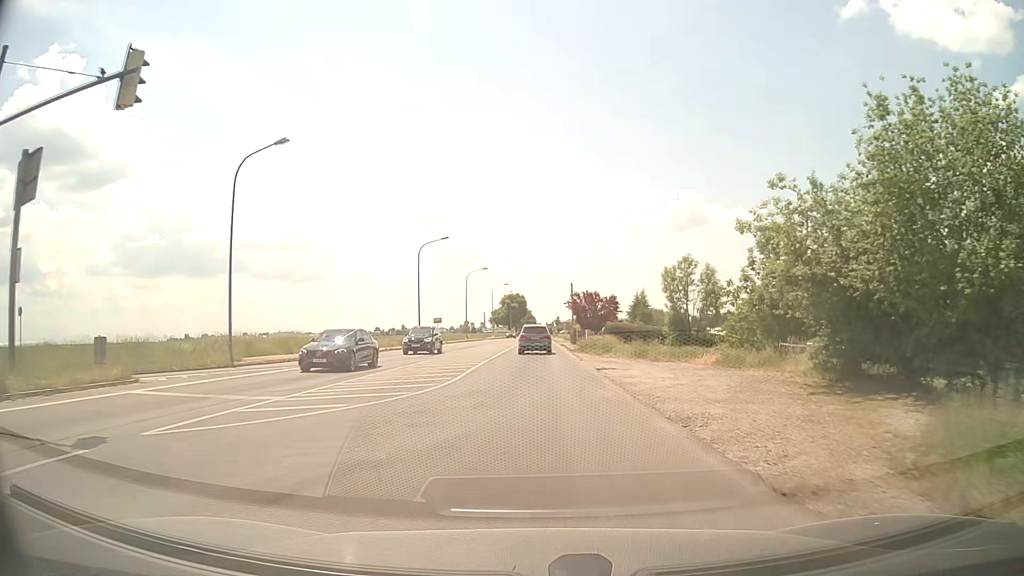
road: secondary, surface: asphalt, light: Day
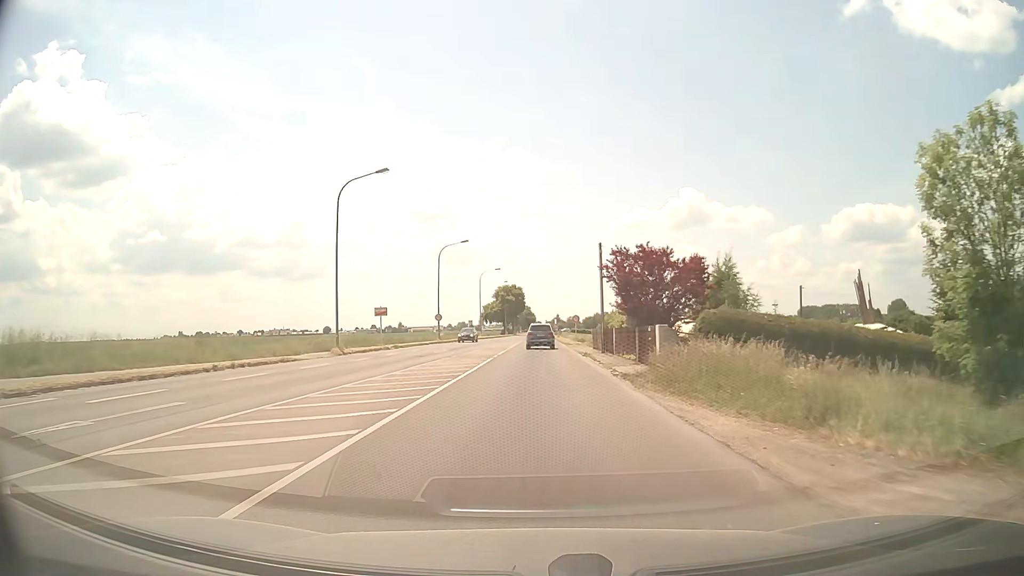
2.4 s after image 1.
(-0.1, +28.5) m; 0°
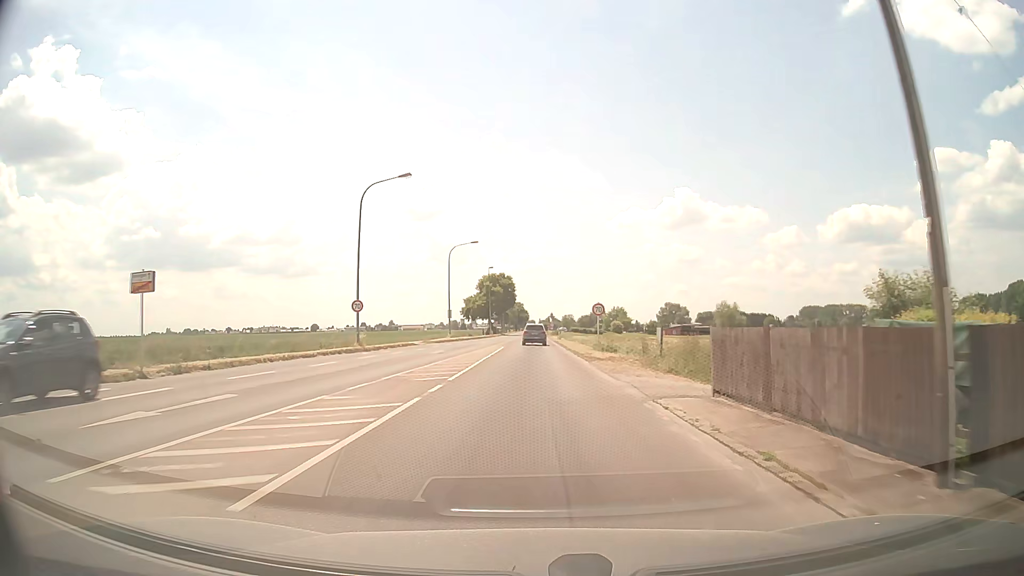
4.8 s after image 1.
(+0.1, +30.8) m; +1°
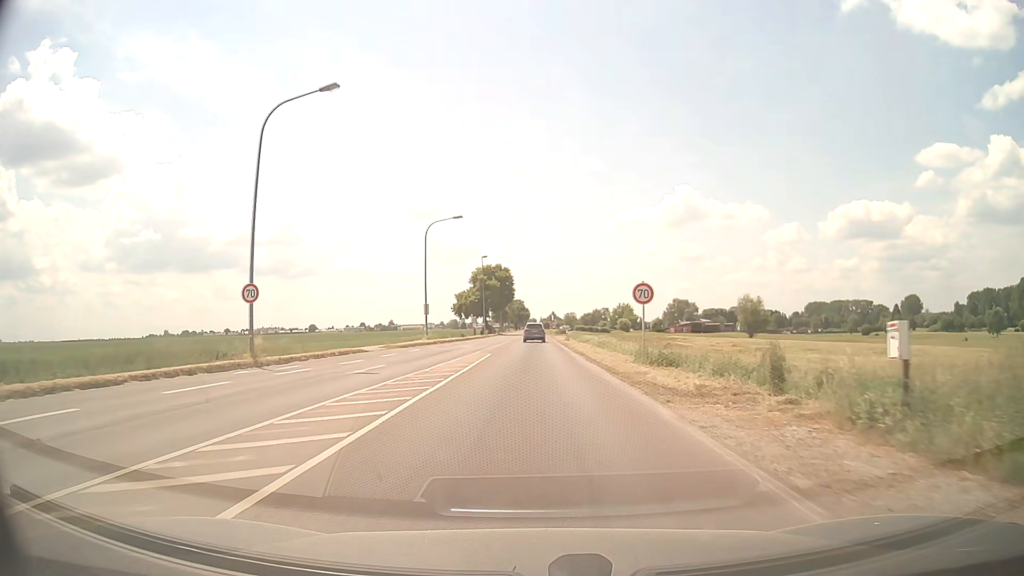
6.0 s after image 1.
(-0.1, +15.6) m; 0°
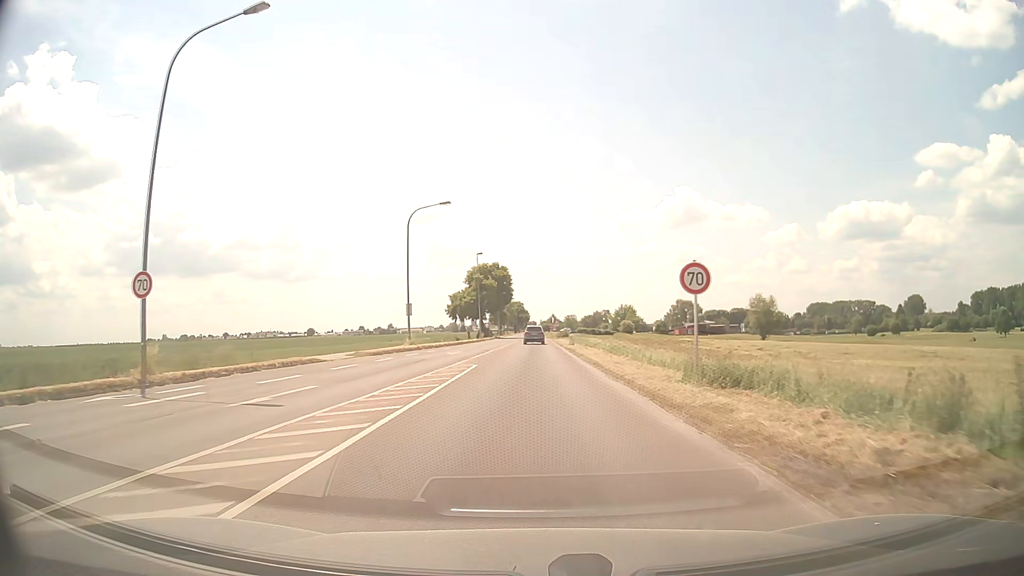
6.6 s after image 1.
(0.0, +7.7) m; 0°
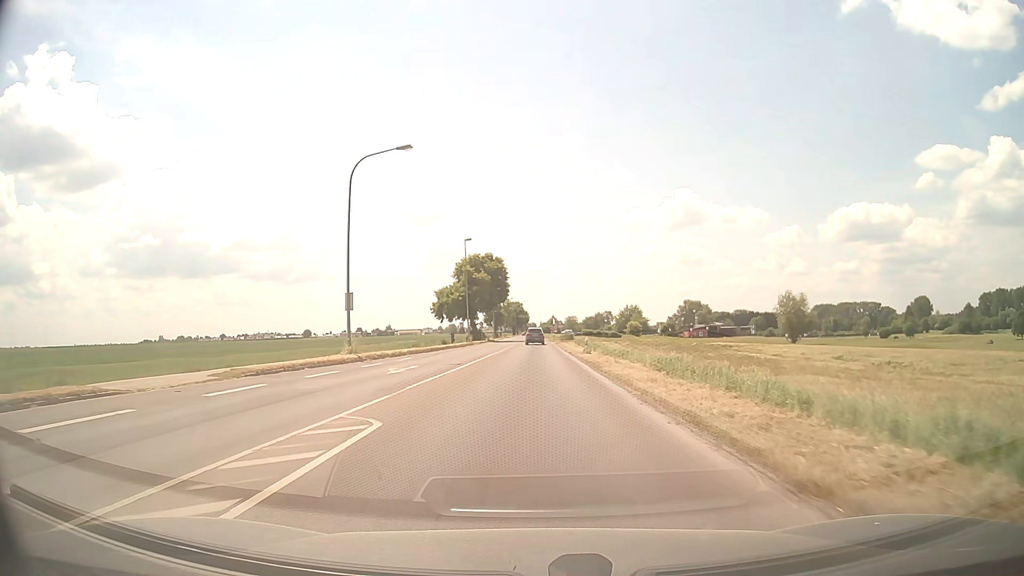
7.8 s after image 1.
(0.0, +15.9) m; 0°
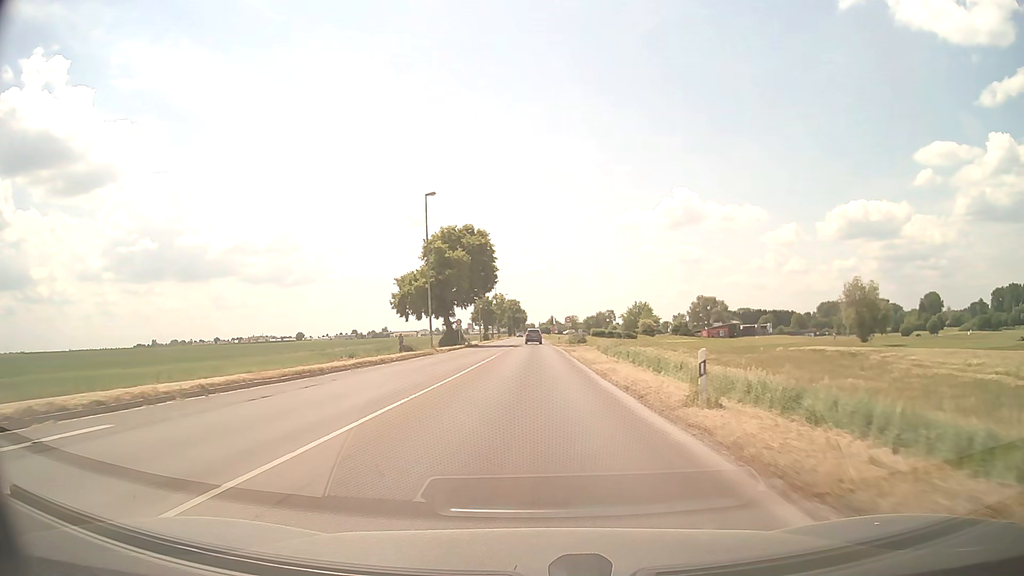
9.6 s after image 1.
(0.0, +26.4) m; 0°
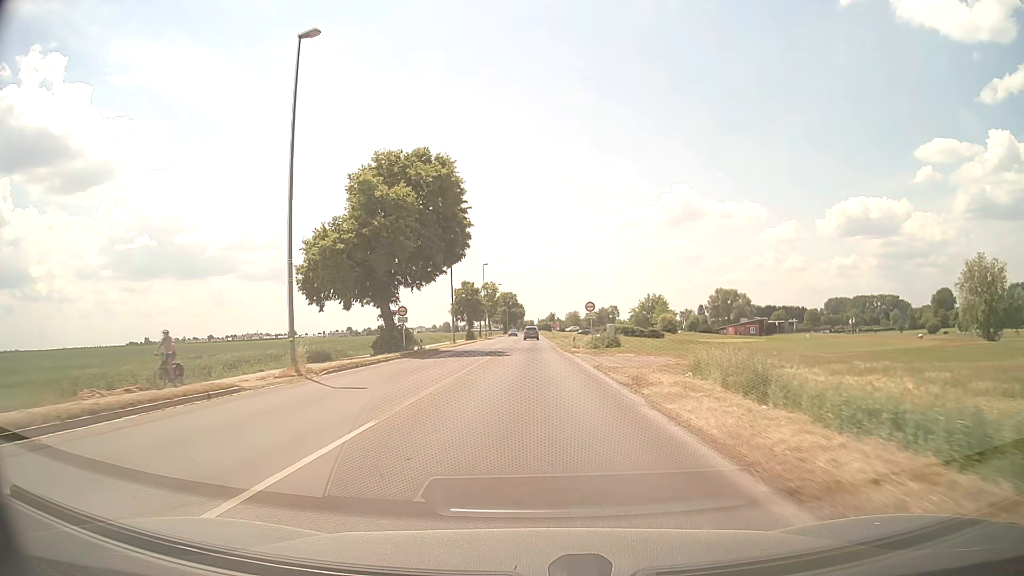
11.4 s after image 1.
(0.0, +28.7) m; 0°
(0, +10) (0, +20) (0, +30) (0, +40) (0, +50) (0, +60) (0, +70) (0, +80) (0, +90) (-1, +100) m
